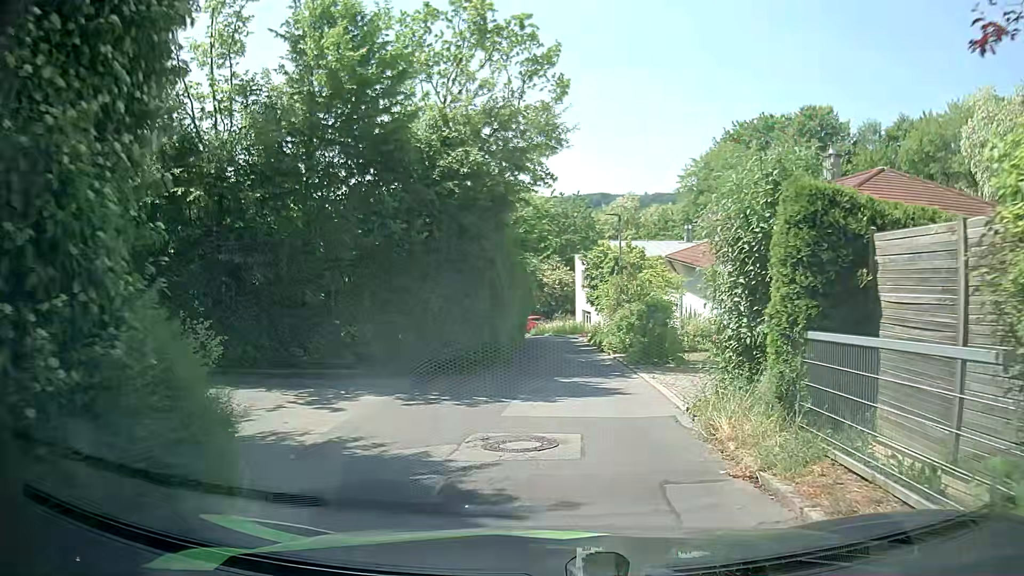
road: residential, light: Day
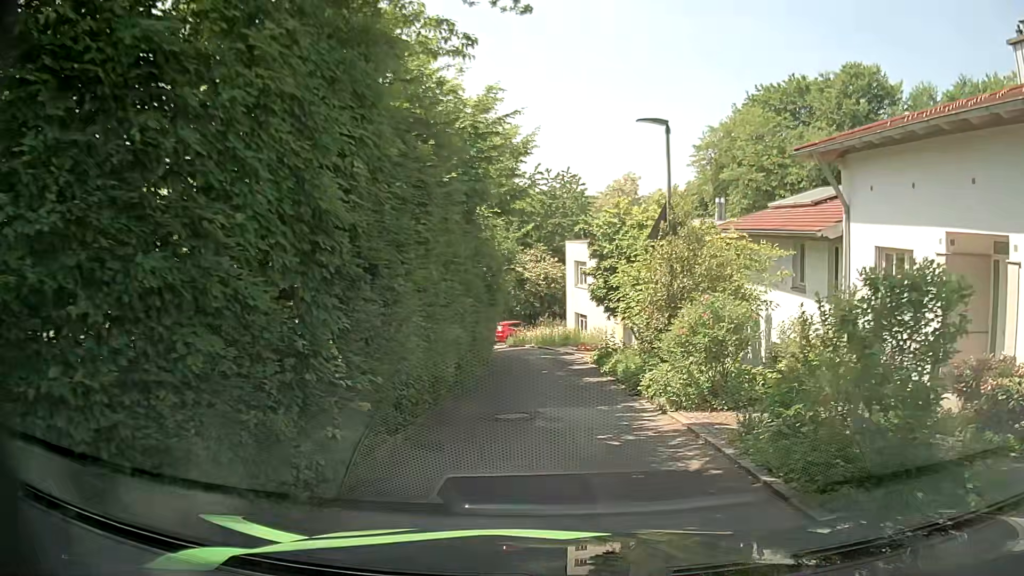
(-0.3, +12.5) m; 0°
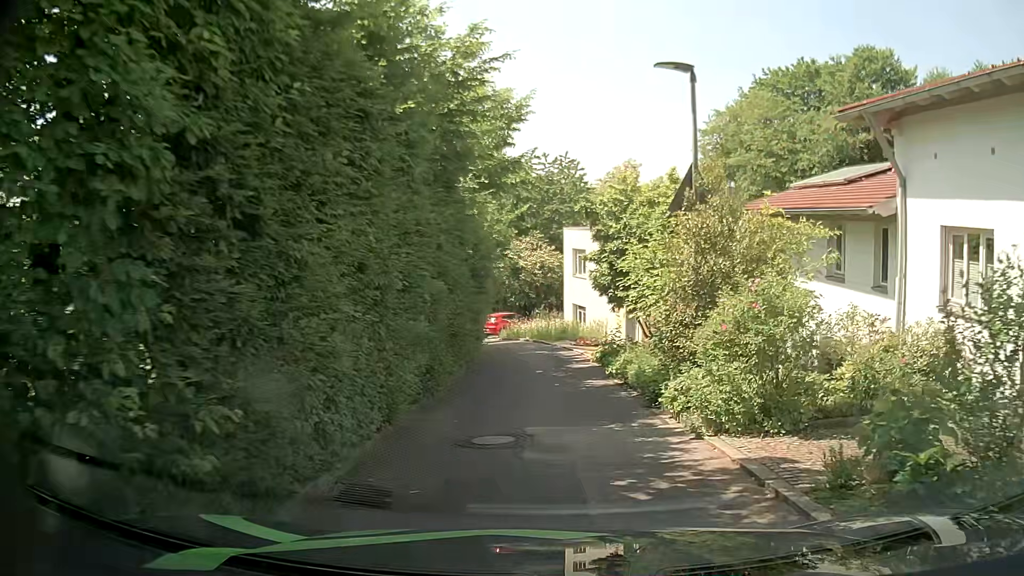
(0.0, +2.5) m; 0°
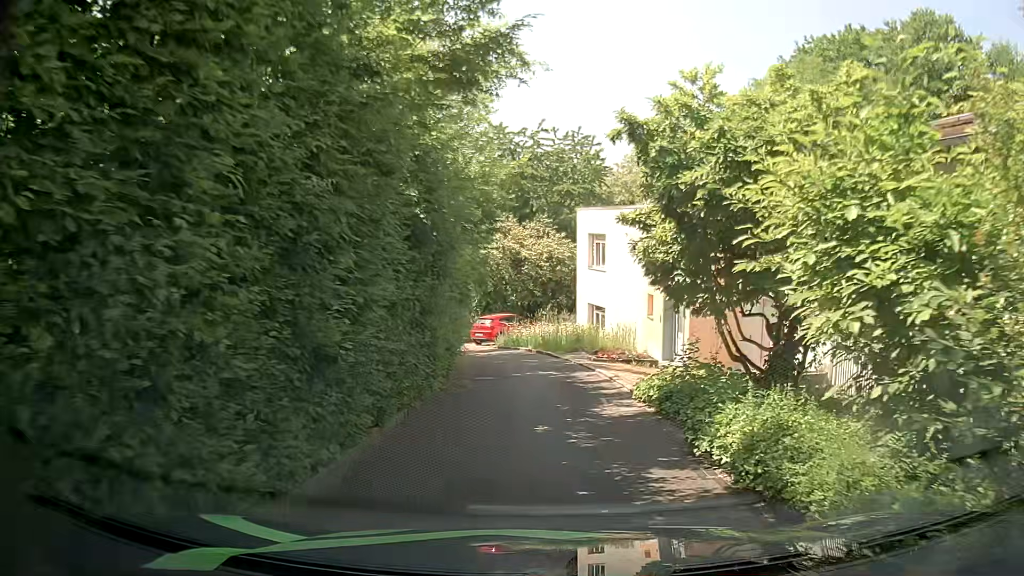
(-0.1, +7.7) m; +2°
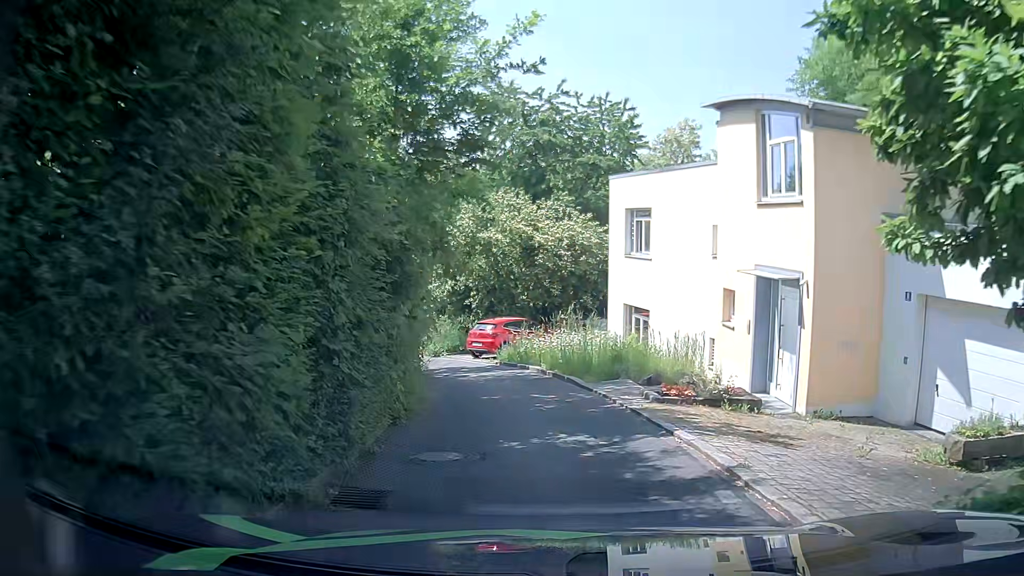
(-0.5, +7.9) m; -4°
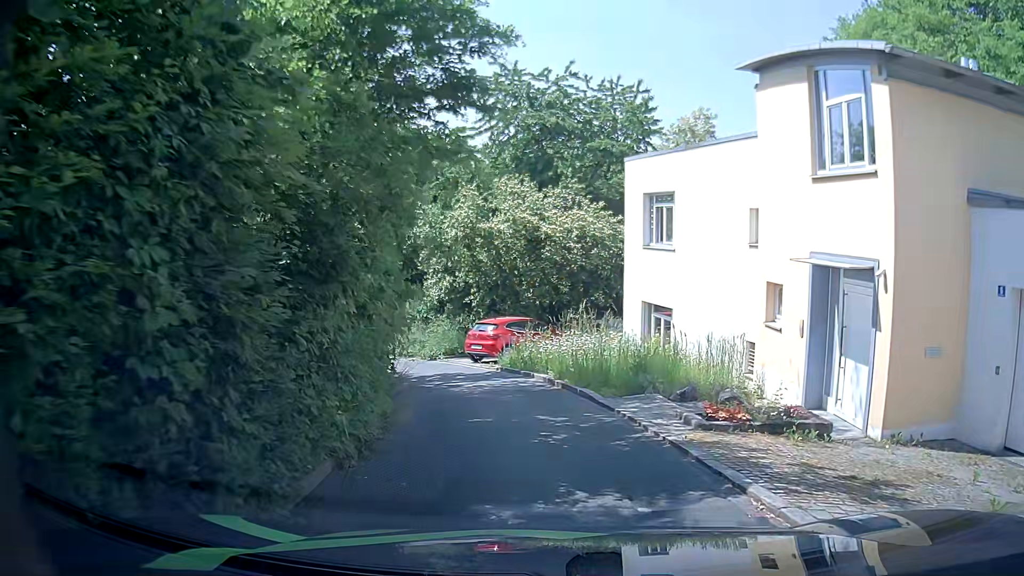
(0.0, +2.5) m; 0°
